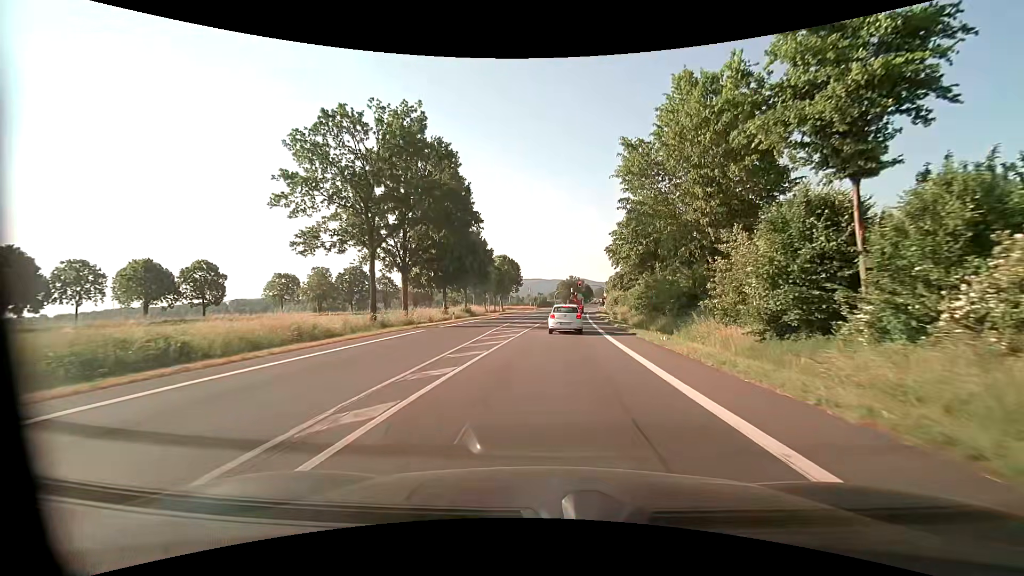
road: primary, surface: asphalt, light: Day
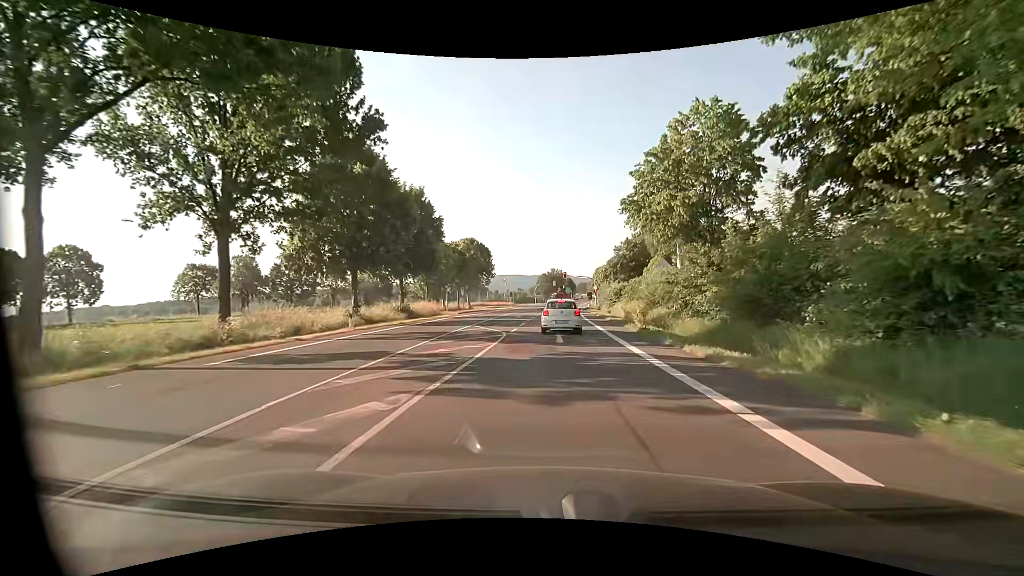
(+0.3, +21.6) m; +2°
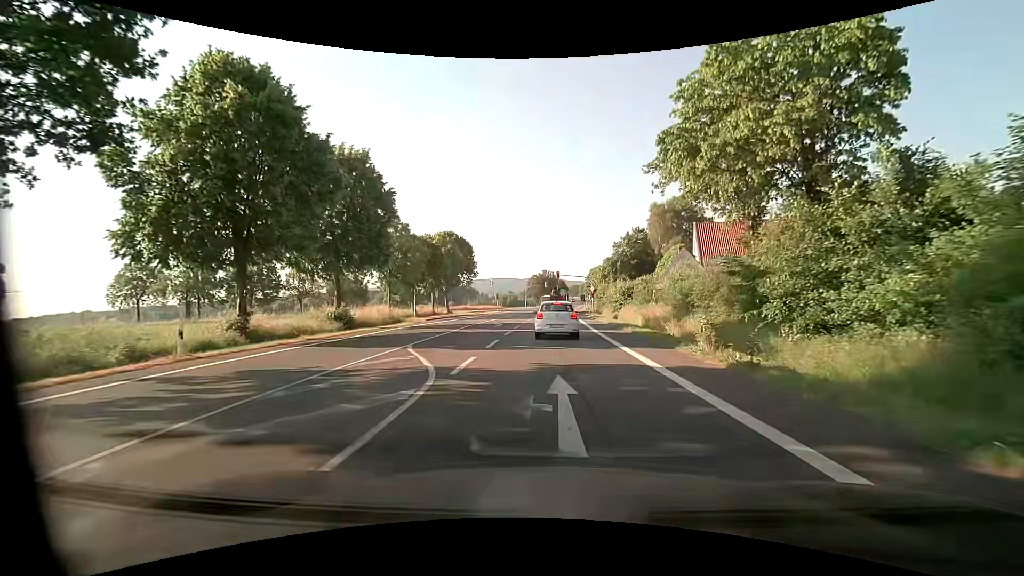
(+0.1, +11.9) m; +1°
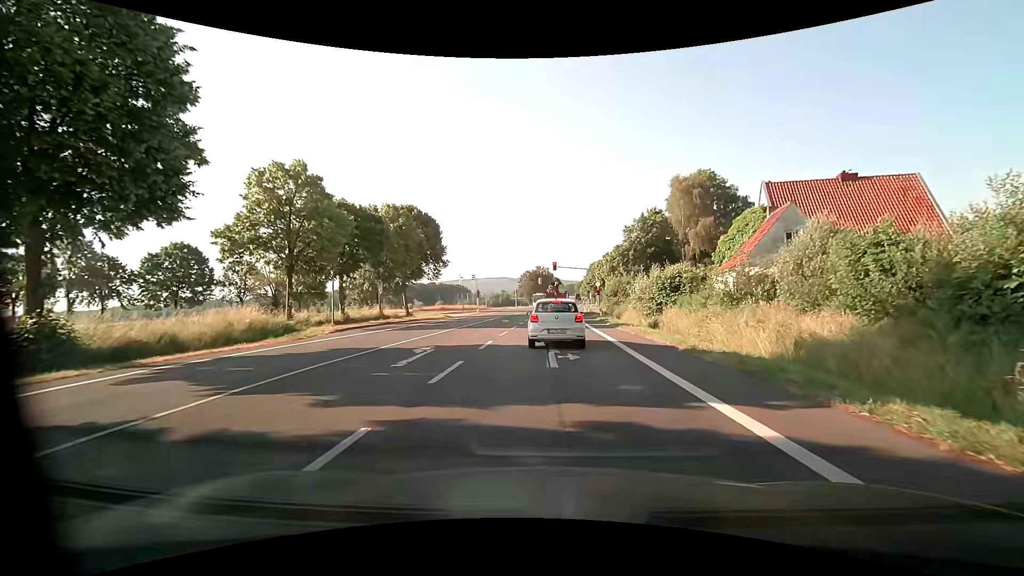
(0.0, +19.0) m; 0°
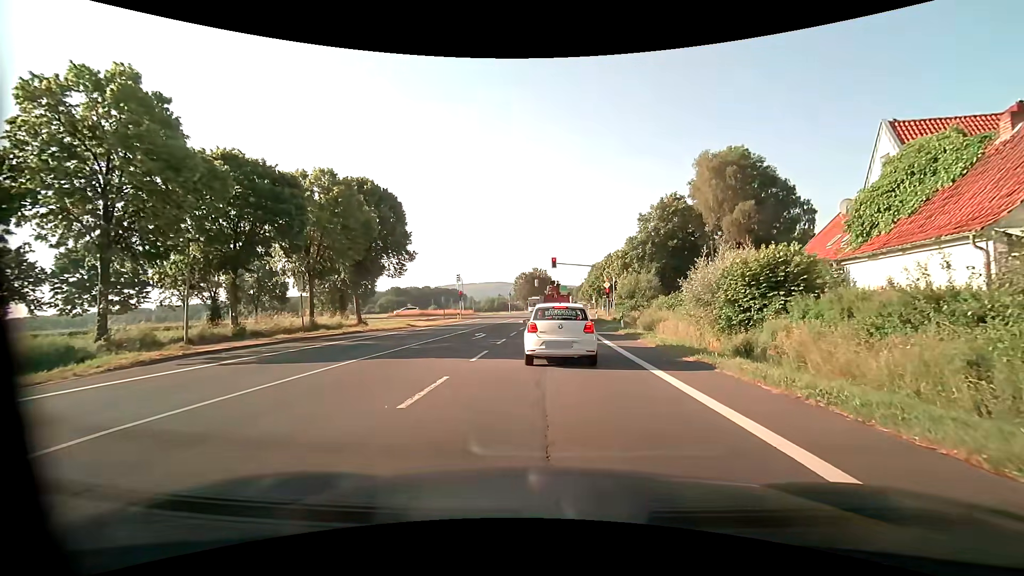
(0.0, +13.4) m; -1°
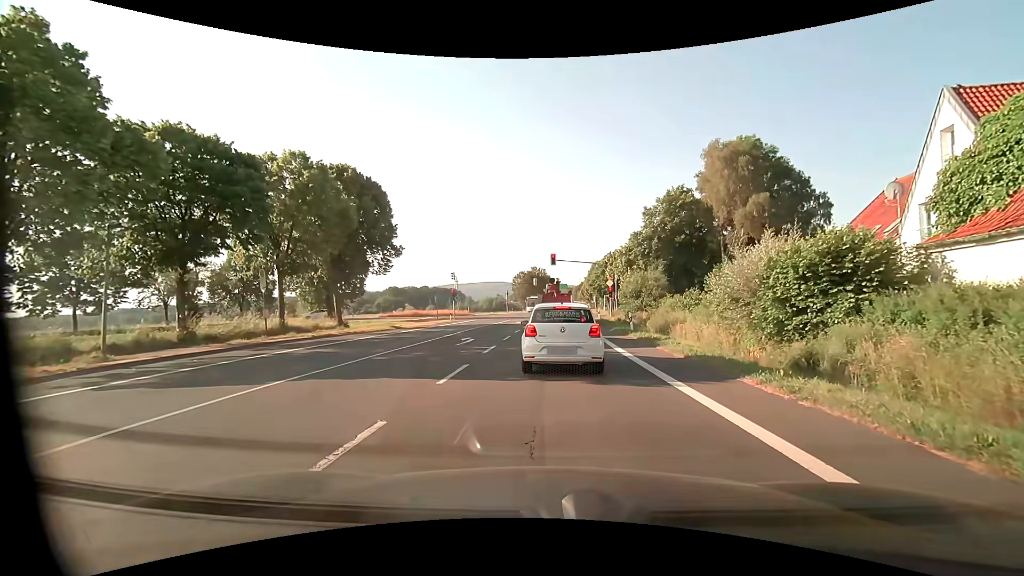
(+0.1, +3.7) m; +1°
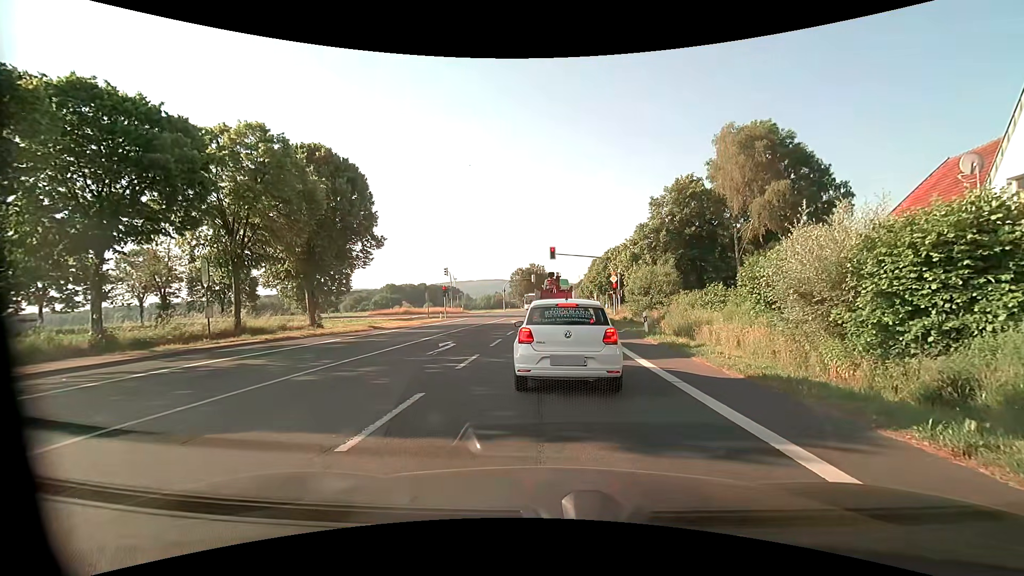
(0.0, +4.1) m; 0°
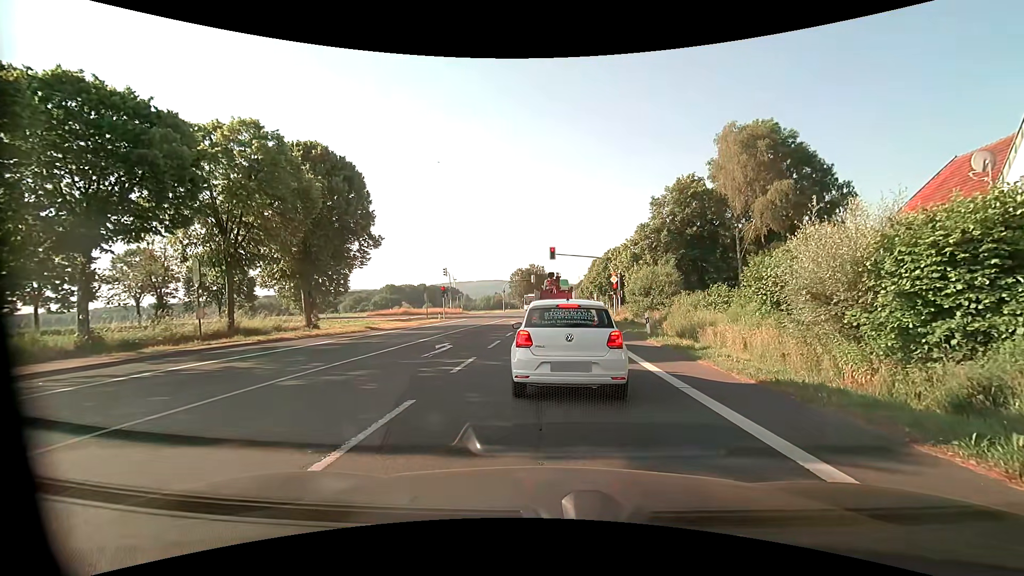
(0.0, +0.5) m; 0°
(0, +10) (0, +20) (+1, +30) (+1, +40) (+2, +50) (+2, +60) (+3, +70) (+3, +80) (+4, +90) (+5, +100) m
